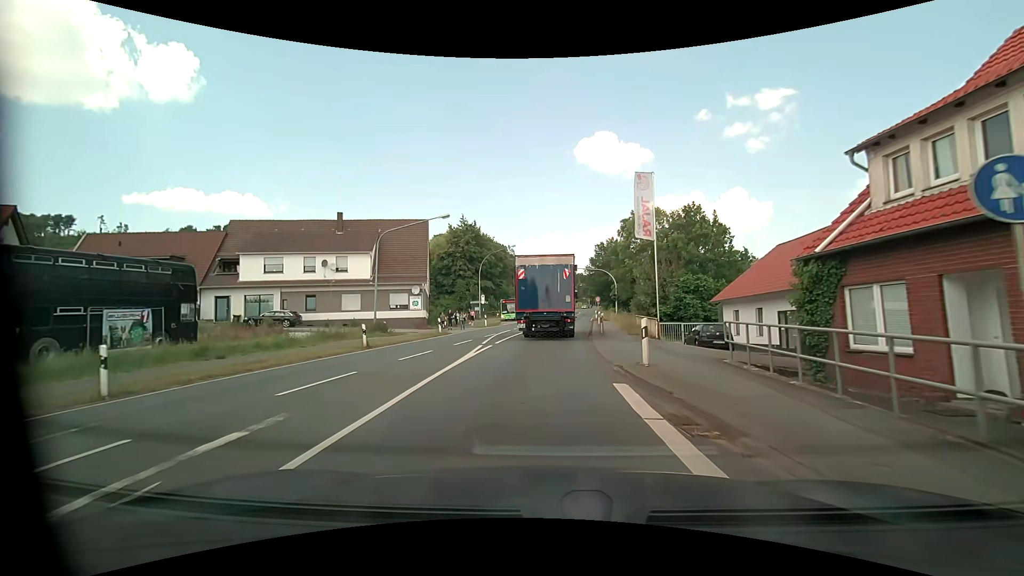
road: primary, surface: asphalt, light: Day
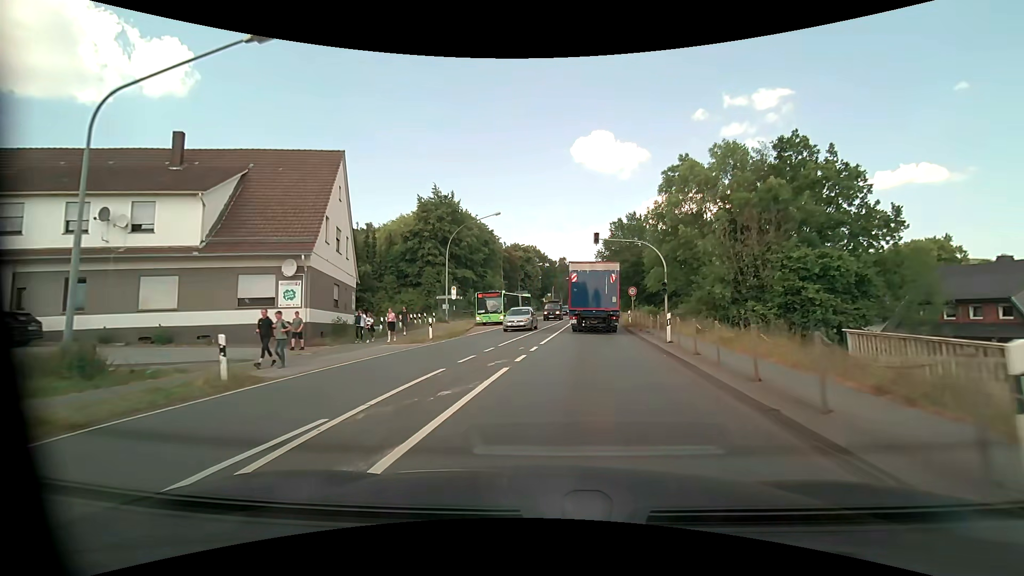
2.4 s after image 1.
(-0.2, +23.1) m; 0°
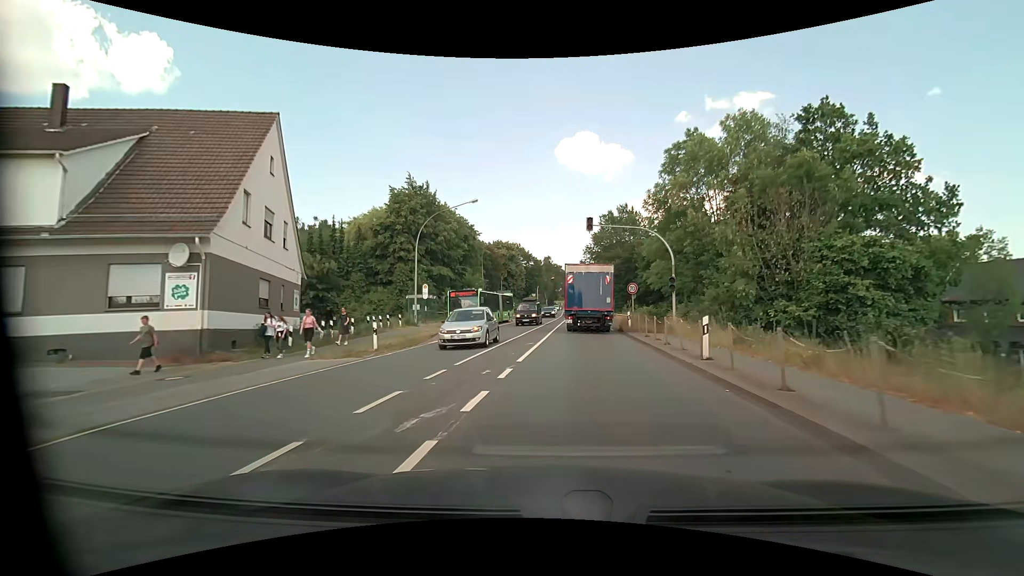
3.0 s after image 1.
(+0.1, +6.0) m; +2°
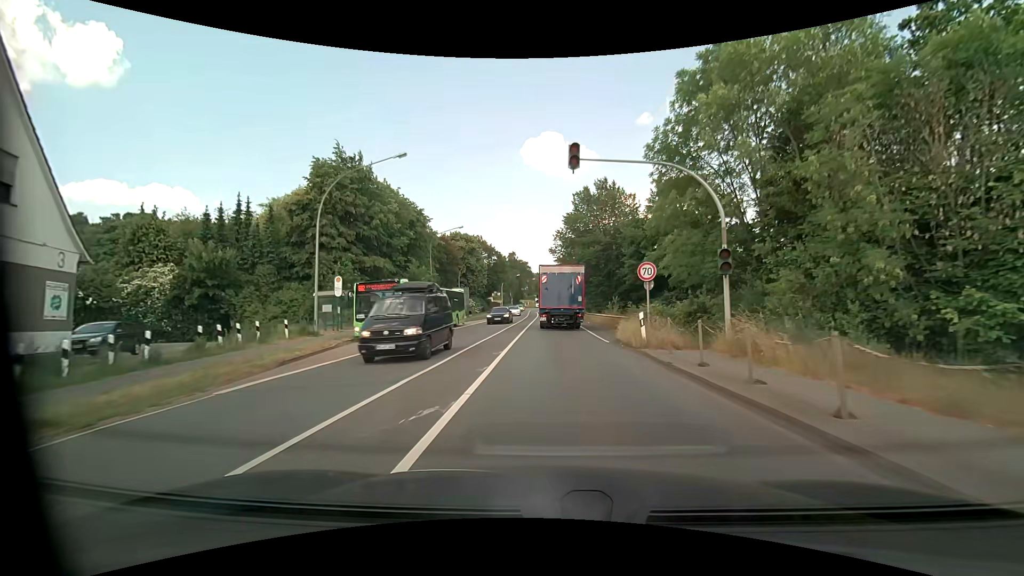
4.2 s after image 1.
(+0.4, +12.5) m; +4°
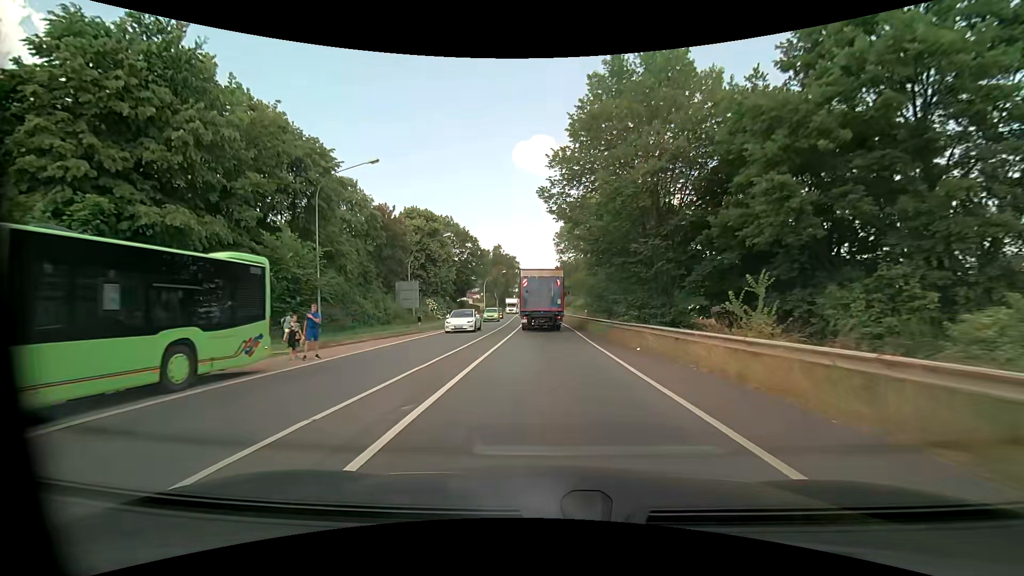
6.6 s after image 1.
(+0.3, +27.1) m; +1°
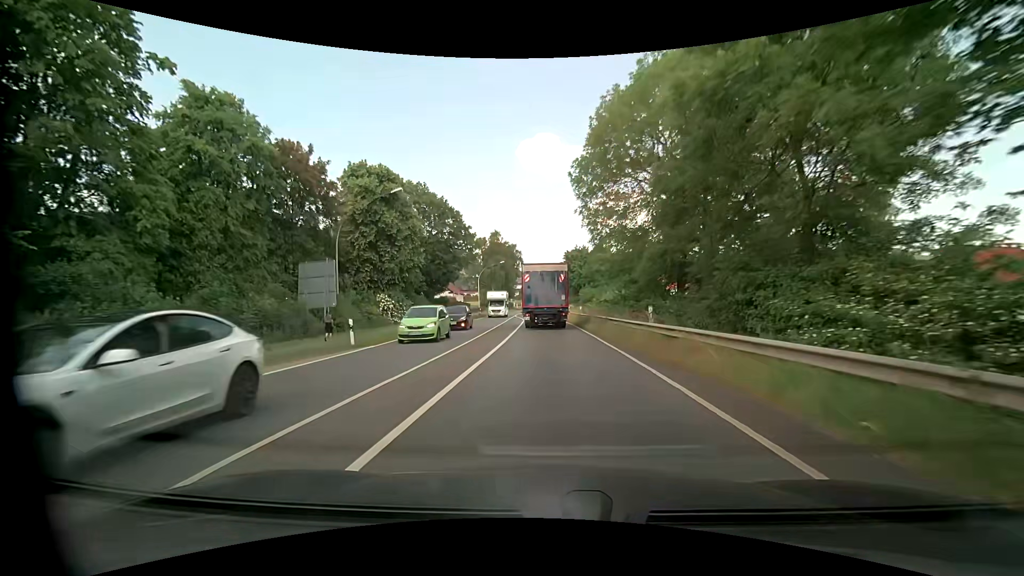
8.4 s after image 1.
(-0.2, +22.0) m; -1°
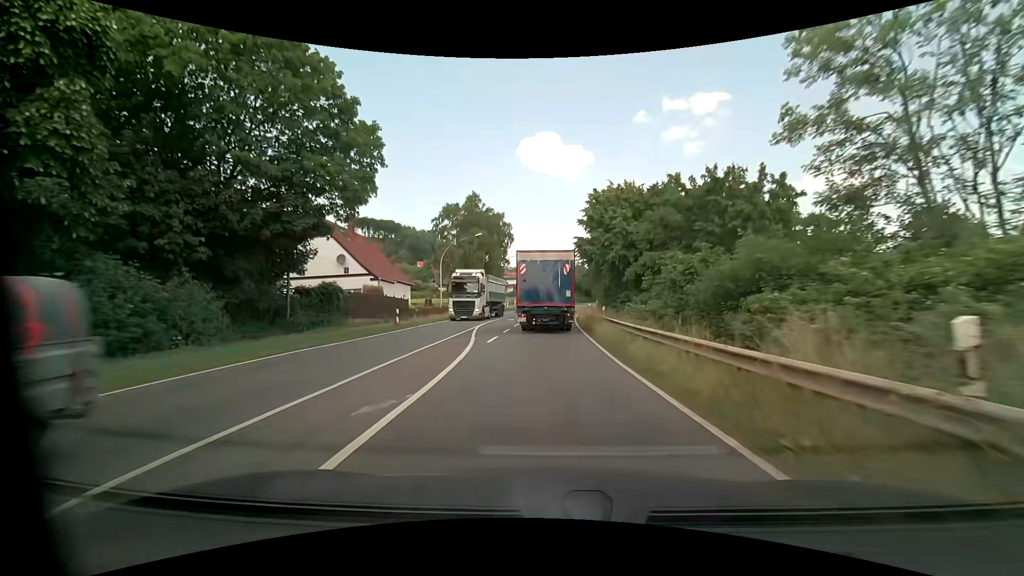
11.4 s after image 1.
(-0.1, +37.3) m; 0°
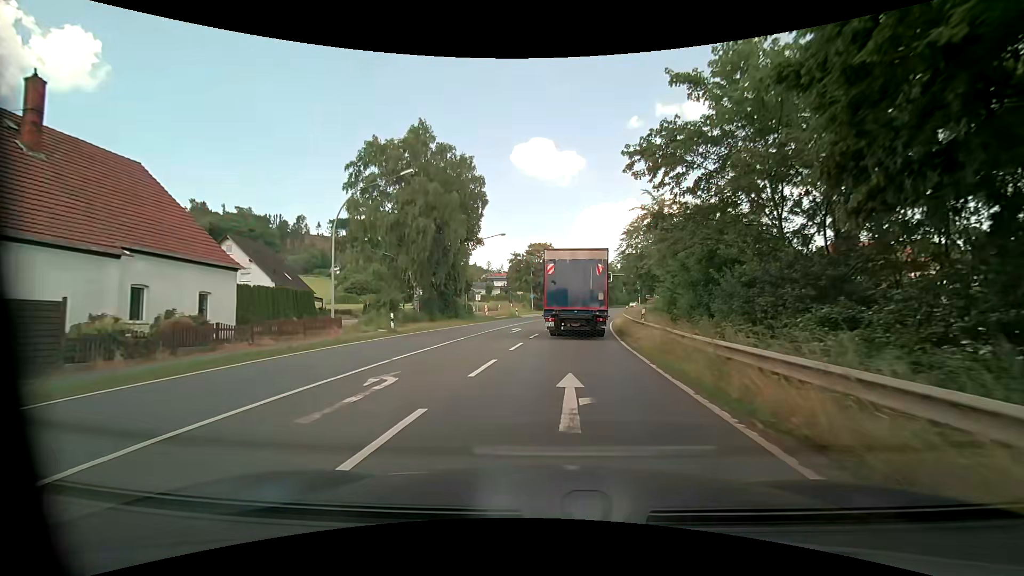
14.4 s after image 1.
(+0.1, +31.7) m; 0°
(0, +10) (+1, +20) (+2, +30) (+3, +40) (+5, +50) (+7, +59) (+9, +69) (+11, +79) (+14, +89) (+17, +98) m
